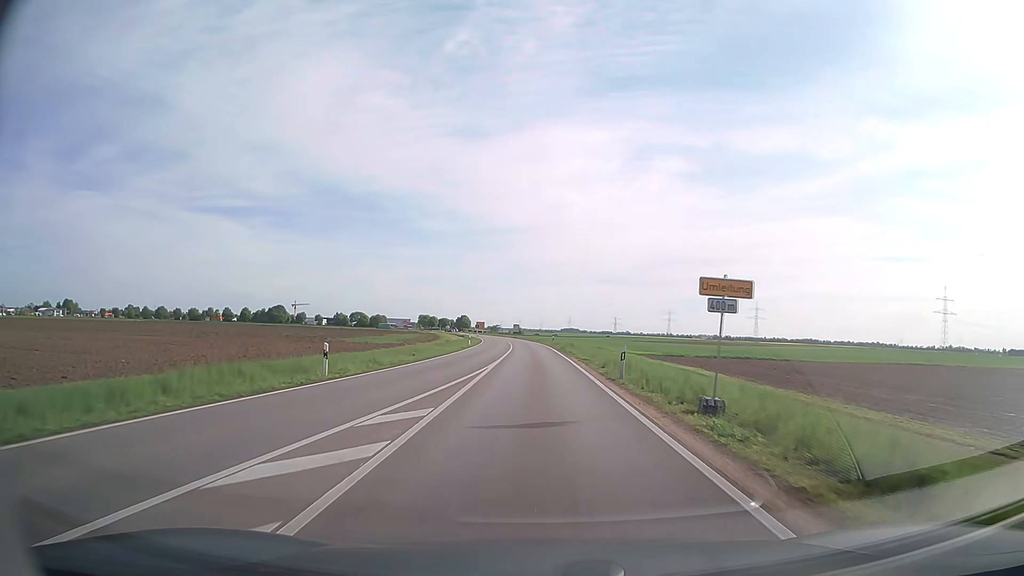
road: secondary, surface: asphalt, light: Day
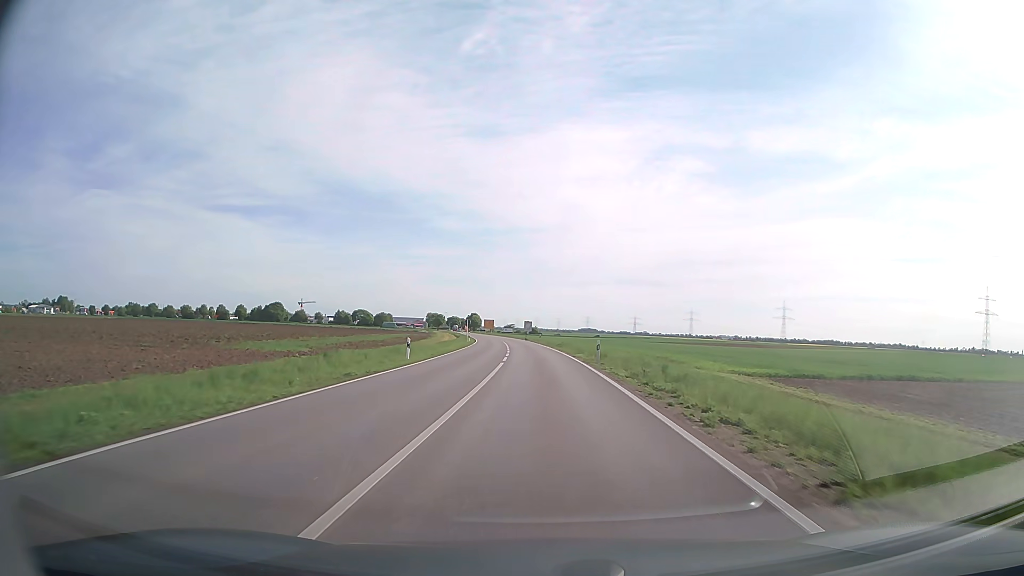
(-0.6, +38.9) m; -1°
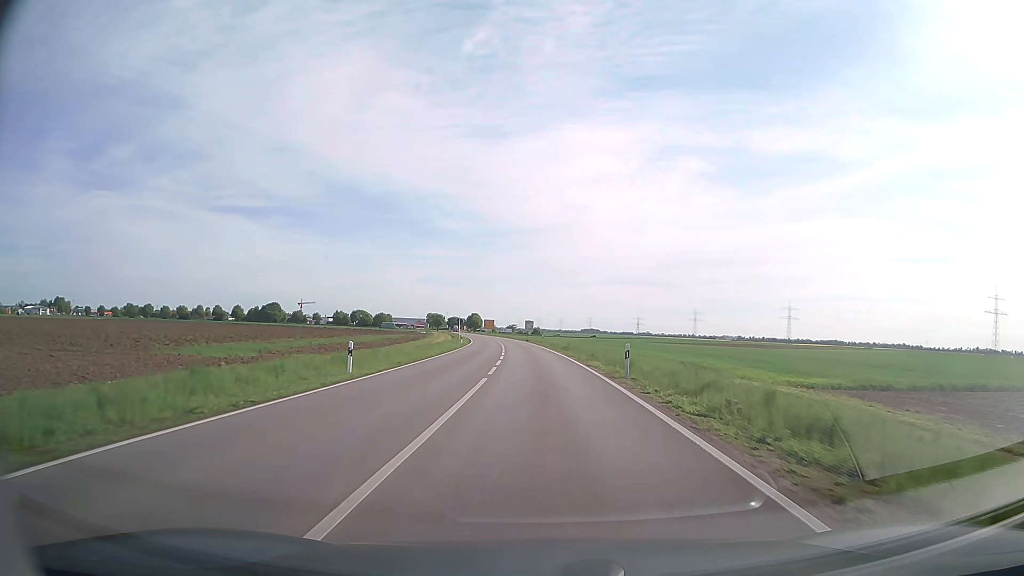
(0.0, +9.8) m; 0°
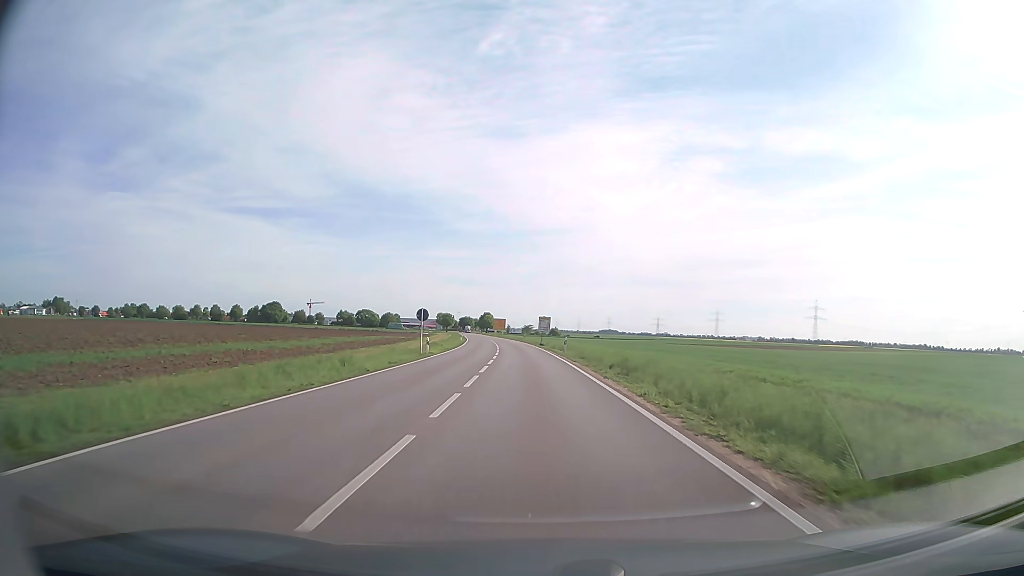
(-0.3, +29.2) m; -1°
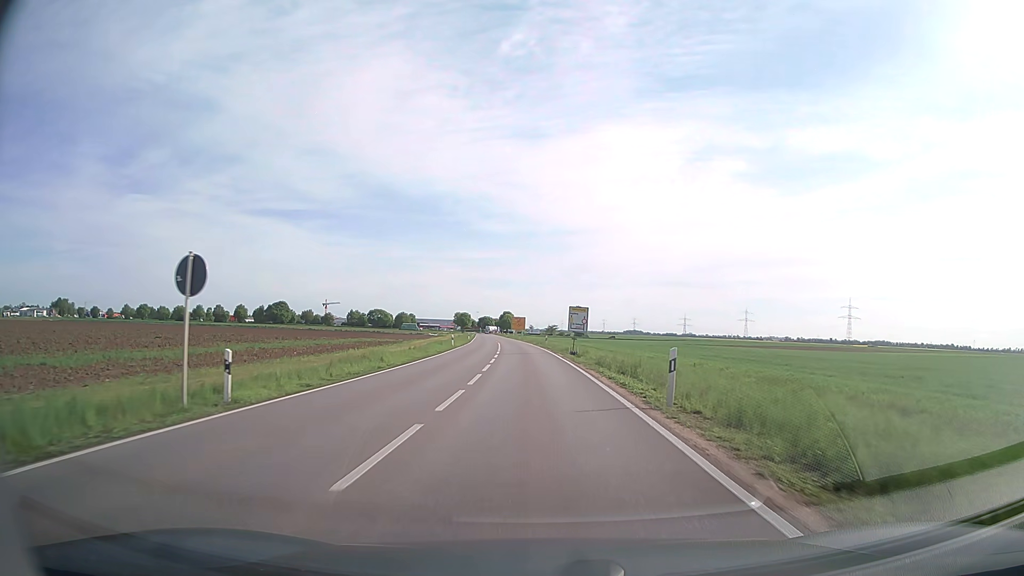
(-0.5, +29.2) m; -2°
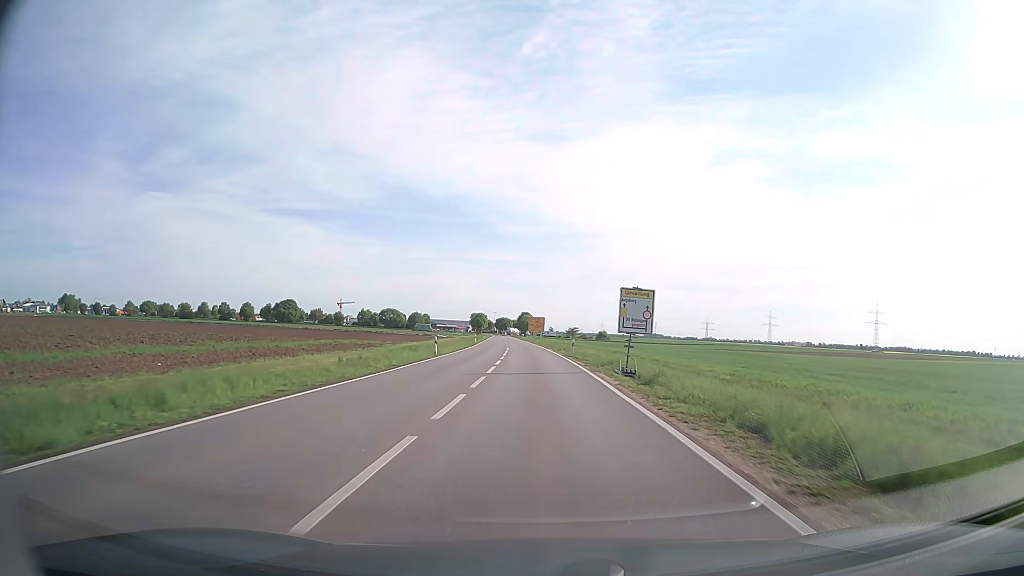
(-0.3, +19.6) m; -2°
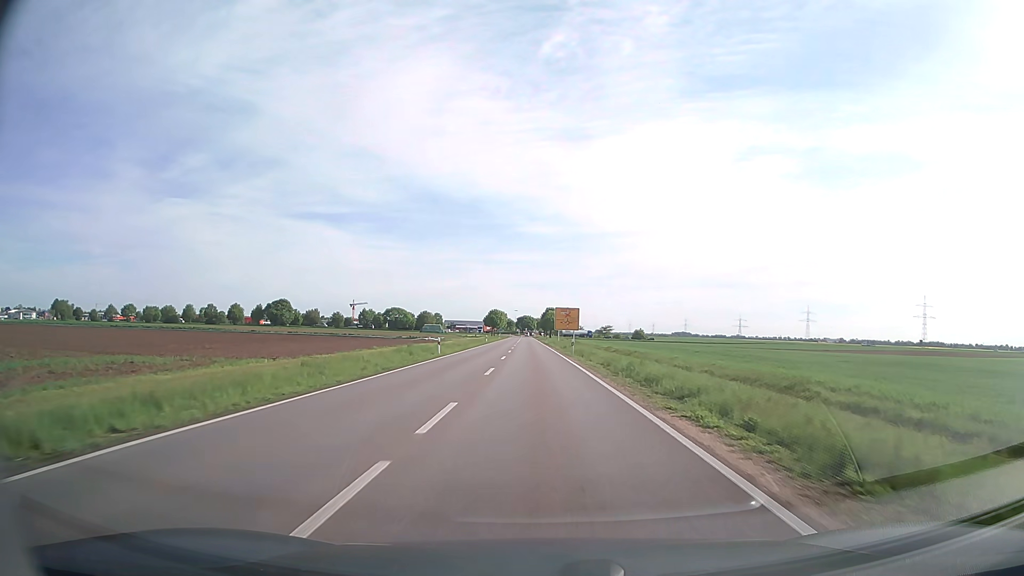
(-1.0, +50.2) m; -2°
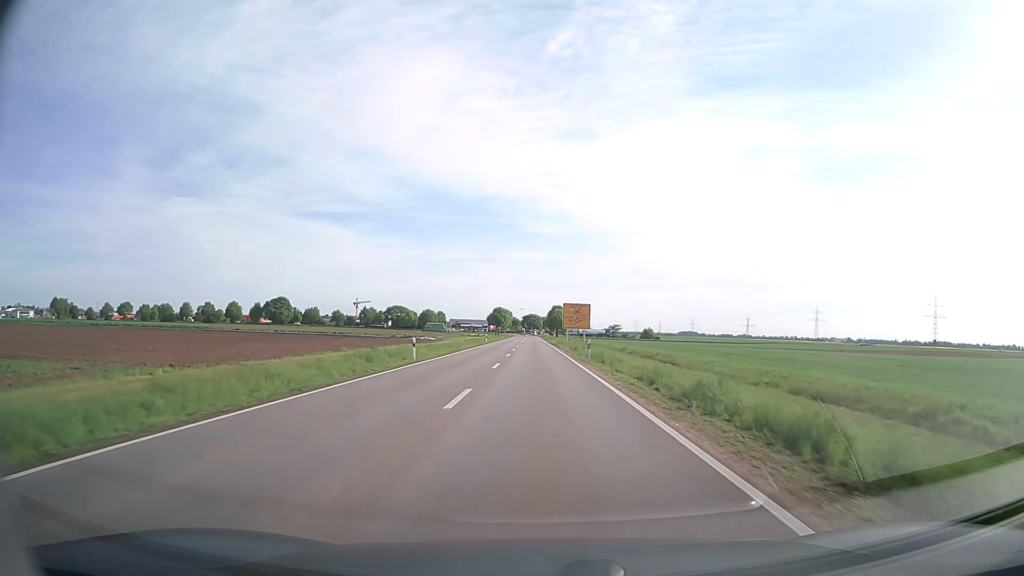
(-0.1, +10.1) m; -1°
(0, +10) (0, +20) (0, +30) (0, +40) (-1, +50) (-1, +60) (-1, +70) (-1, +80) (-1, +90) (-1, +100) m
